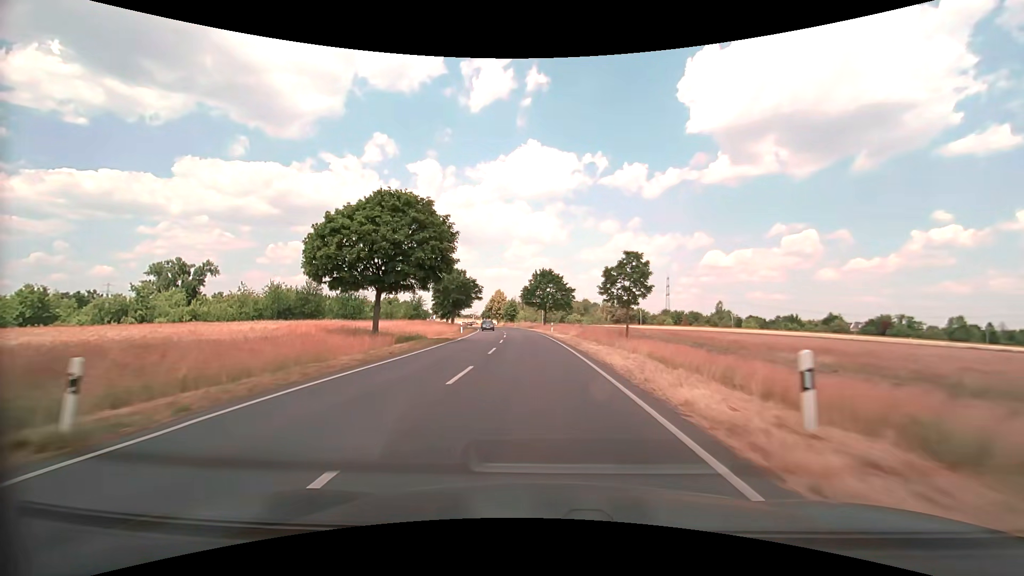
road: secondary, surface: asphalt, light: Day
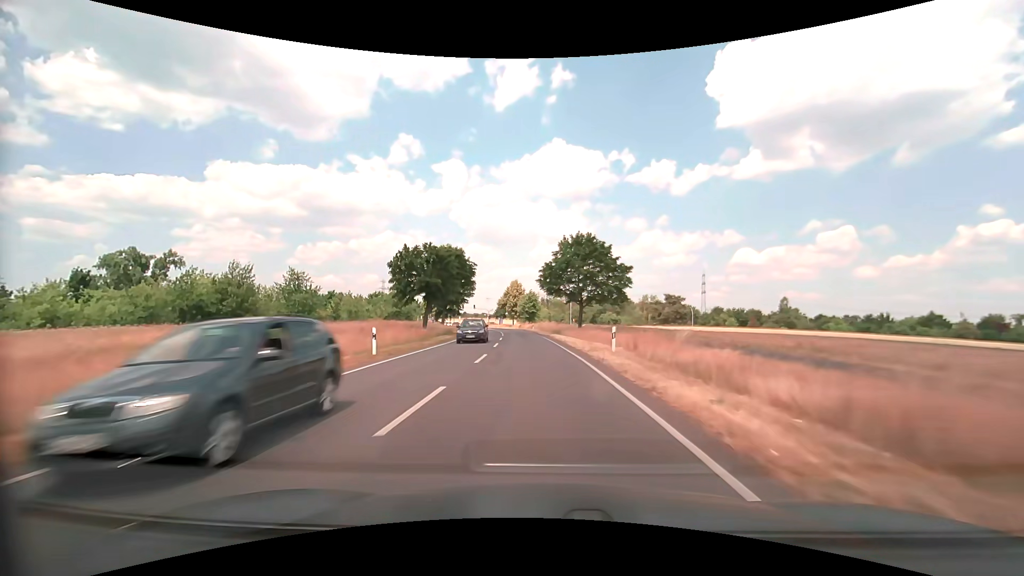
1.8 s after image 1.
(-0.7, +33.3) m; -3°
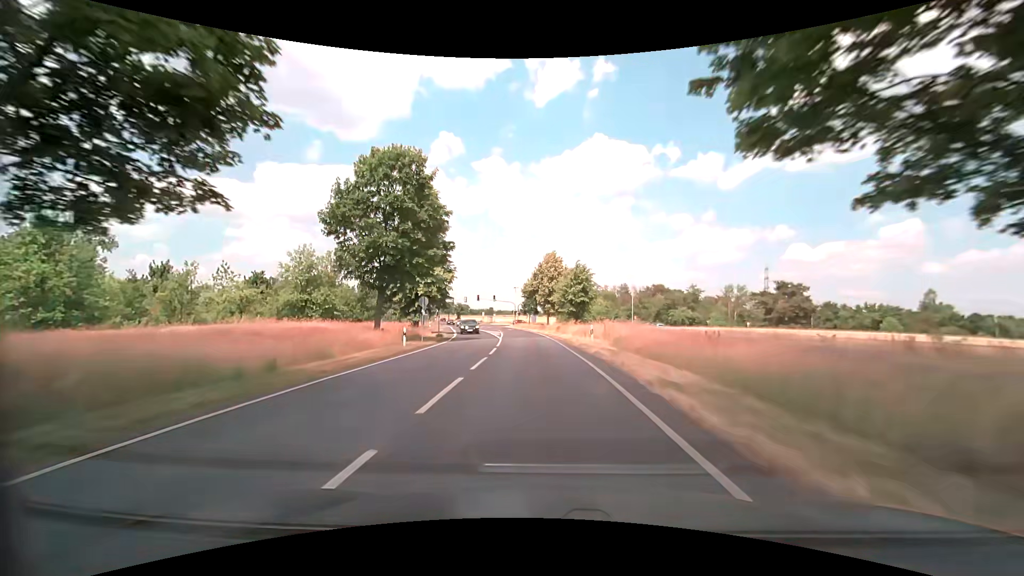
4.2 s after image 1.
(-1.6, +43.8) m; -5°
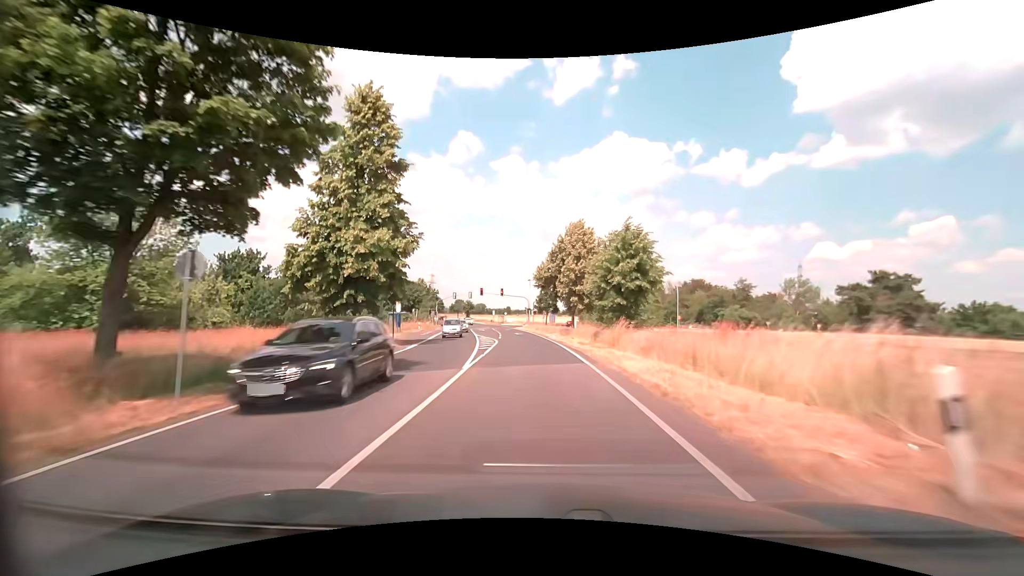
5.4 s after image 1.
(-0.3, +21.7) m; -2°
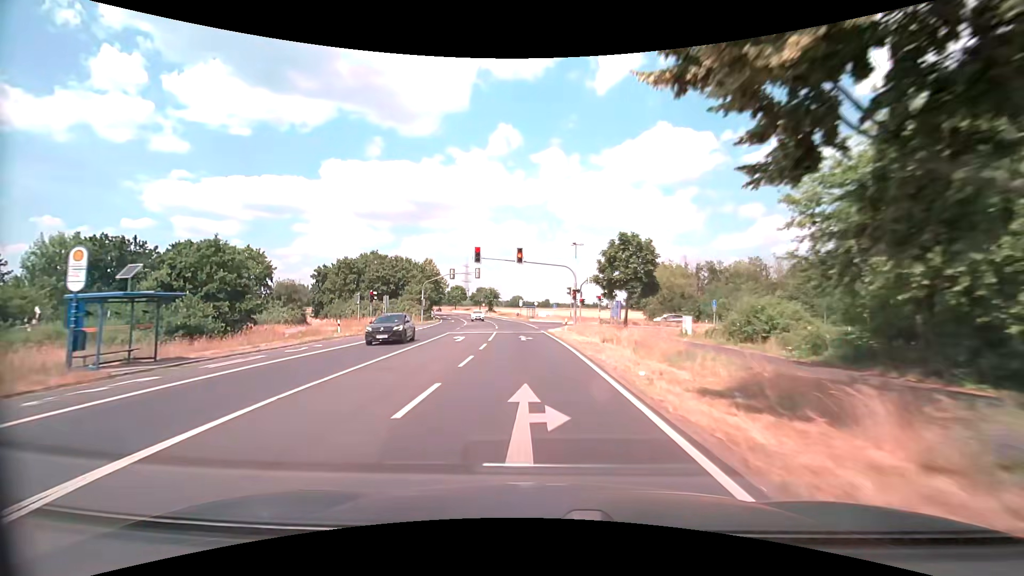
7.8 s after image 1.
(-1.7, +41.4) m; -5°
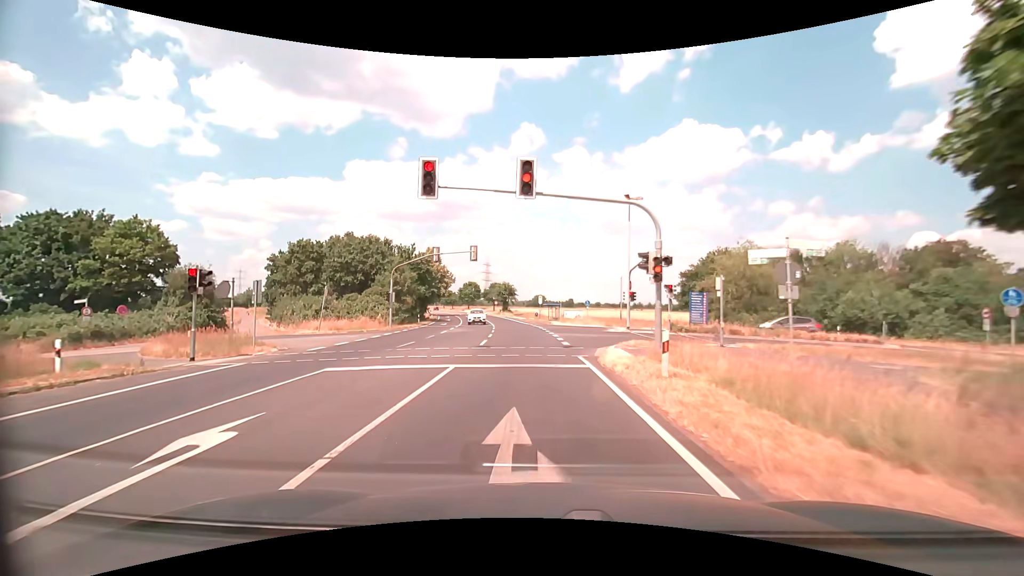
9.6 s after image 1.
(-0.4, +21.3) m; -3°
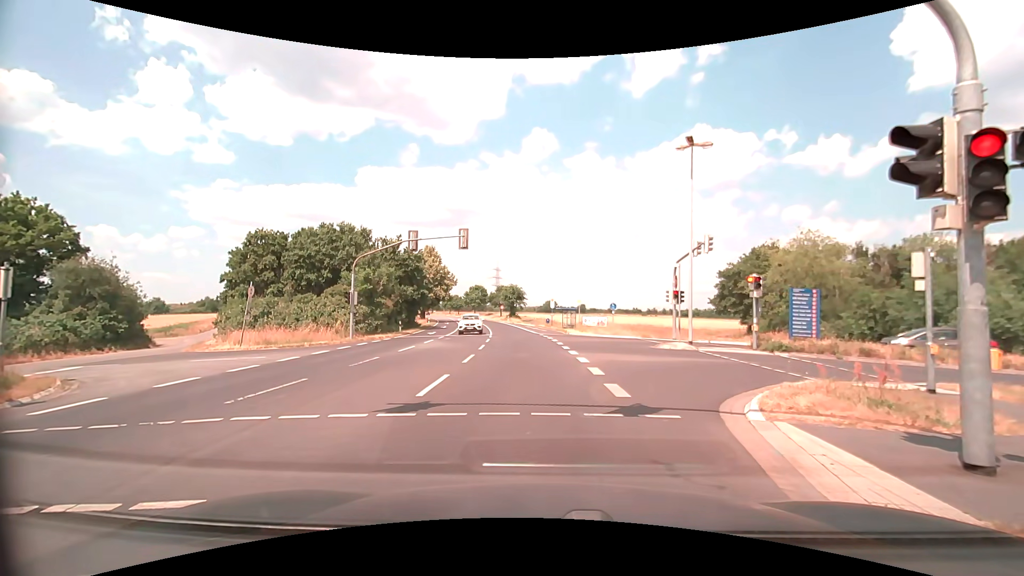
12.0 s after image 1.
(-0.1, +10.3) m; -1°
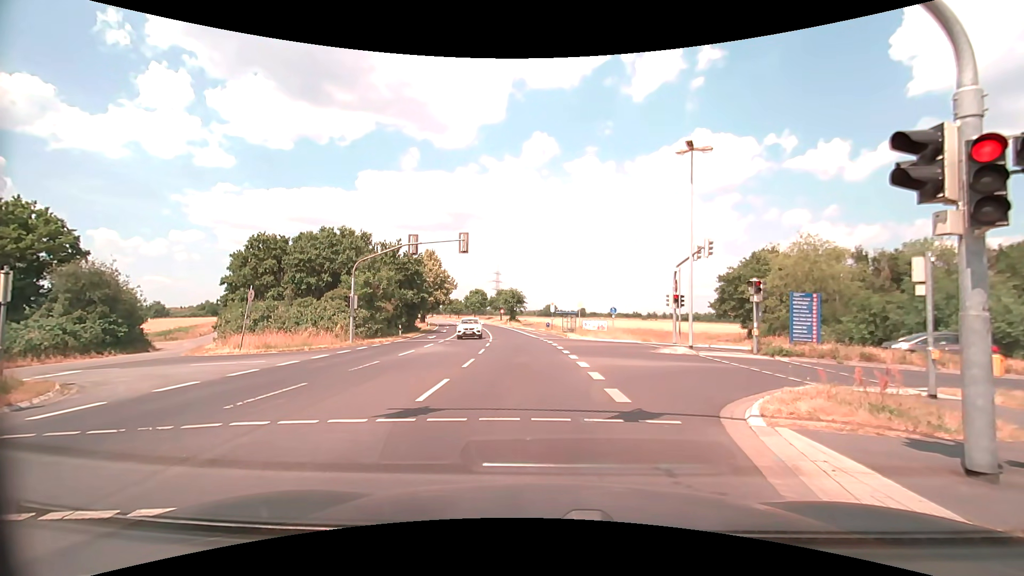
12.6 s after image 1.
(0.0, +0.1) m; 0°
(0, +10) (-1, +20) (-2, +30) (-3, +40) (-4, +50) (-5, +60) (-7, +70) (-9, +79) (-11, +89) (-13, +99) m
